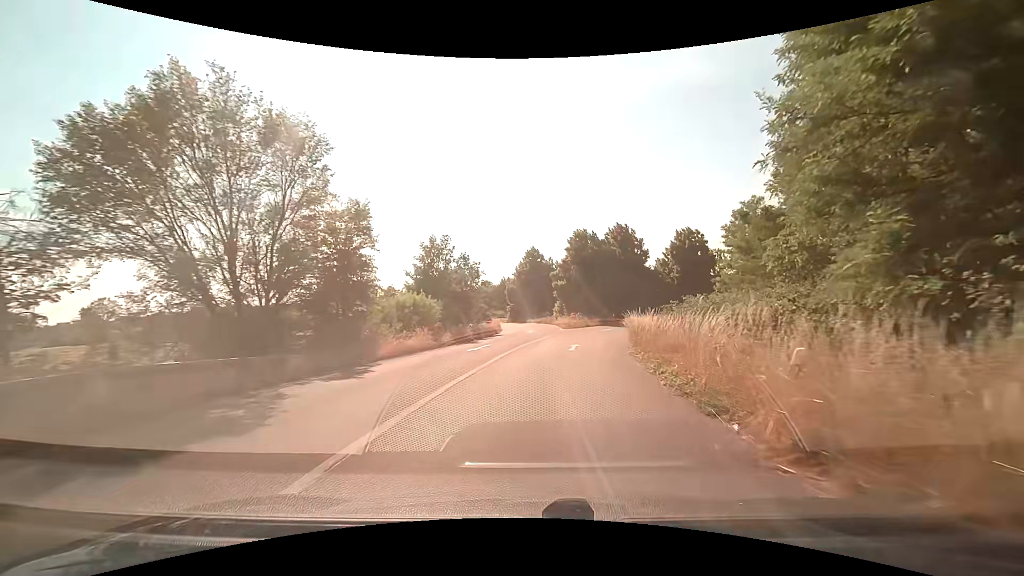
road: trunk_link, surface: asphalt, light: Day
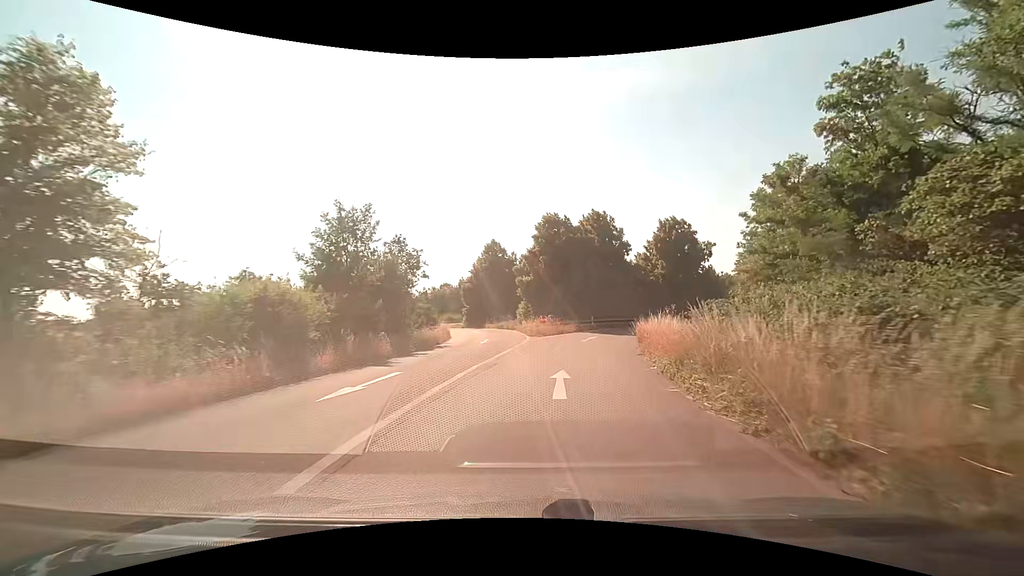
(+0.3, +11.7) m; +3°
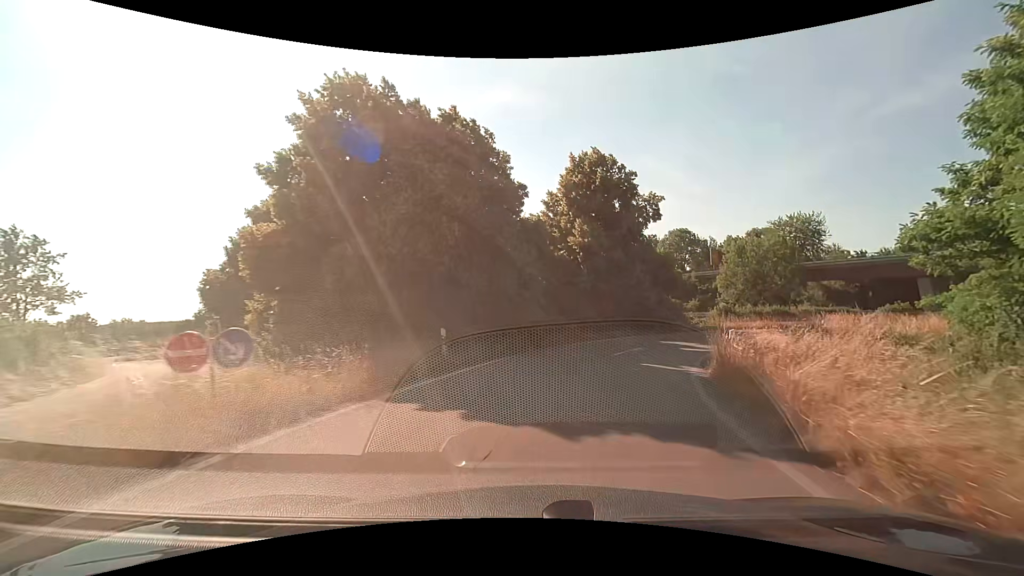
(+3.9, +29.2) m; +16°
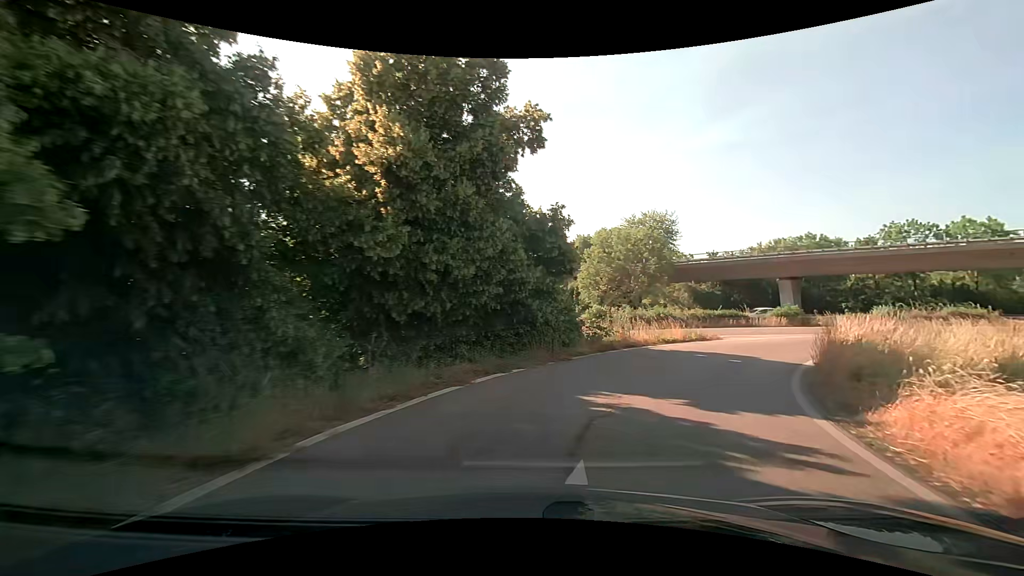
(+2.2, +16.8) m; +19°
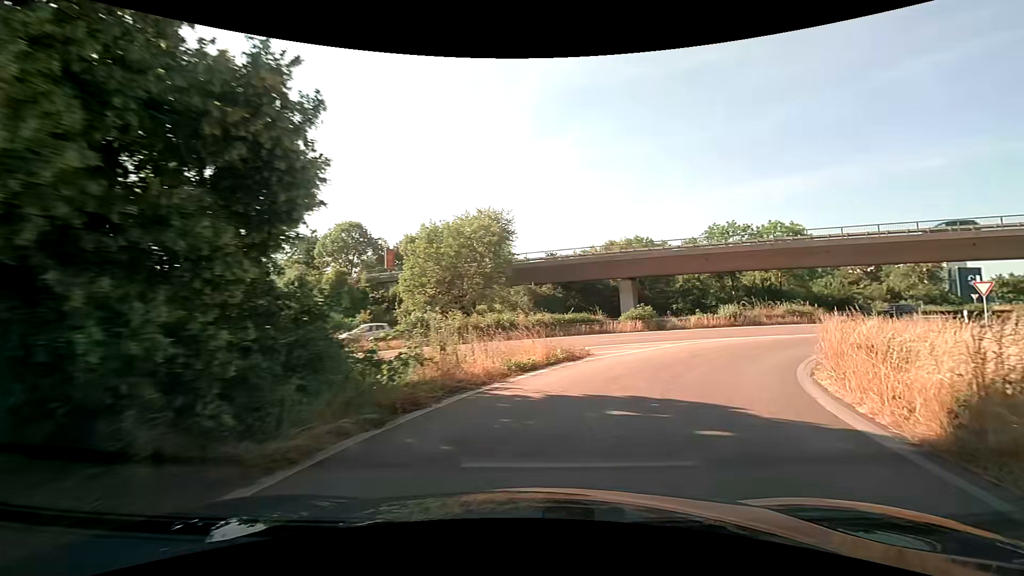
(+1.5, +10.5) m; +18°
(+2, +10) (+6, +19) (+13, +26) (+22, +31) (+31, +35) (+40, +39) (+49, +43) (+58, +47) (+67, +51) (+77, +55) m
